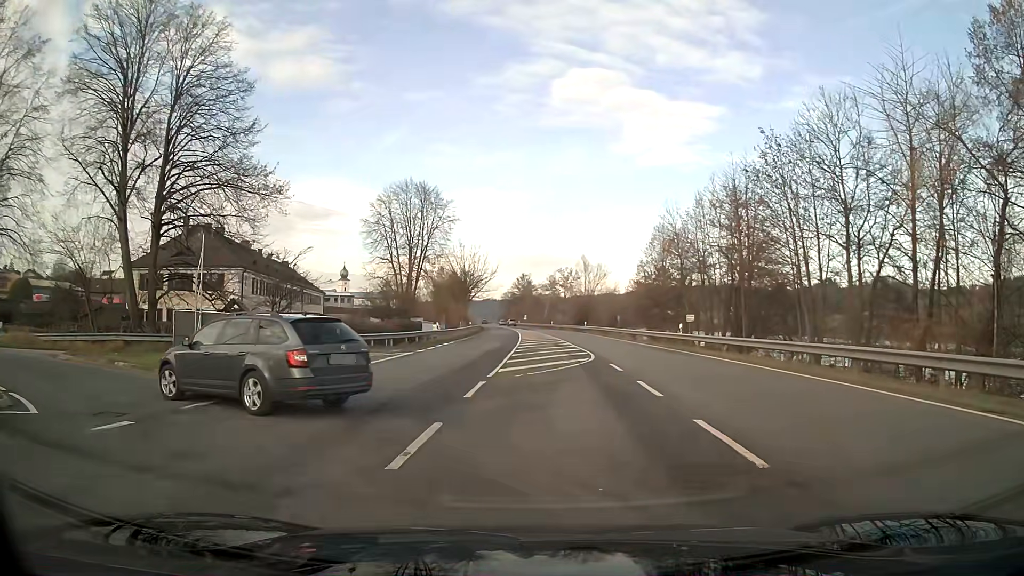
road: primary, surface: asphalt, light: Day
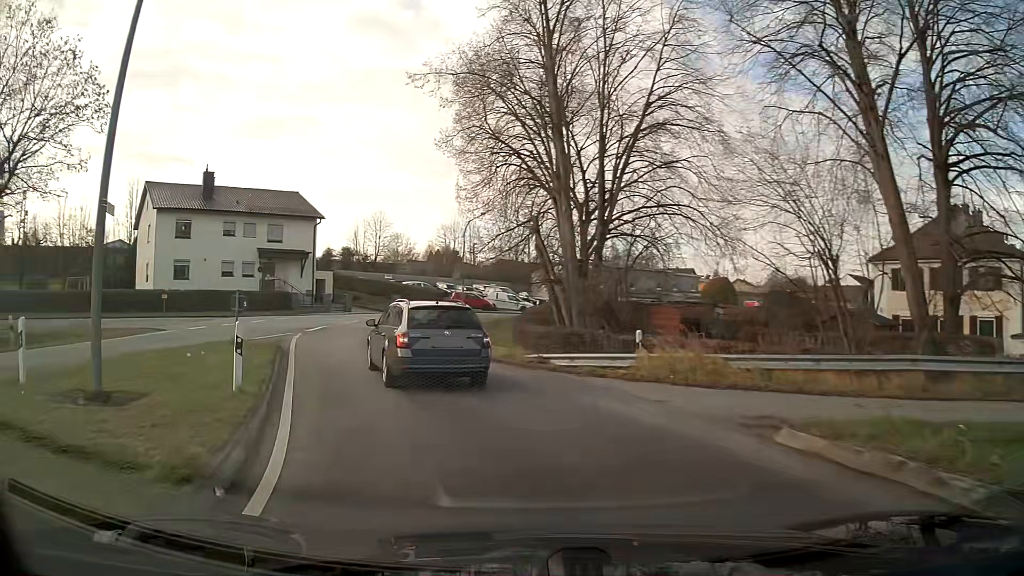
(-9.1, +12.2) m; -63°
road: unclassified
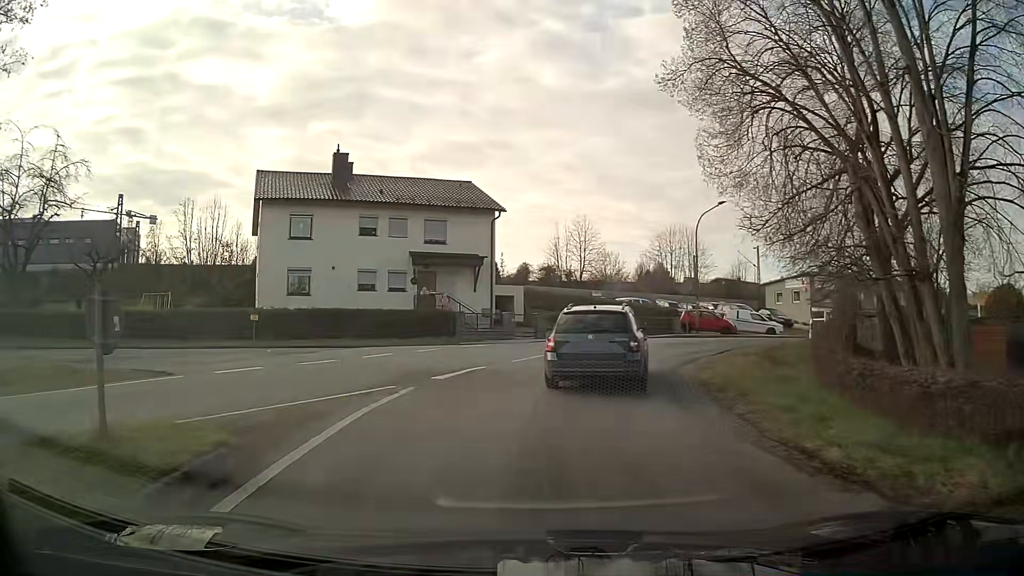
(-2.0, +13.3) m; -14°
(0, +10) (+3, +20) (+9, +28) (+17, +34) (+26, +37) (+35, +41) (+44, +45) (+54, +49) (+63, +52) (+72, +56) m
